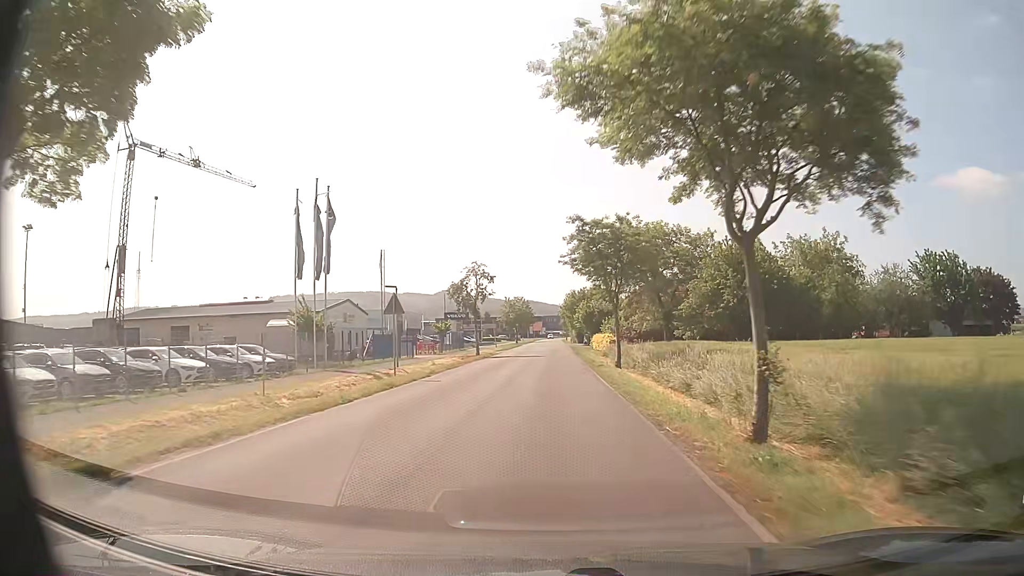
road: unclassified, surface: asphalt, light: Day
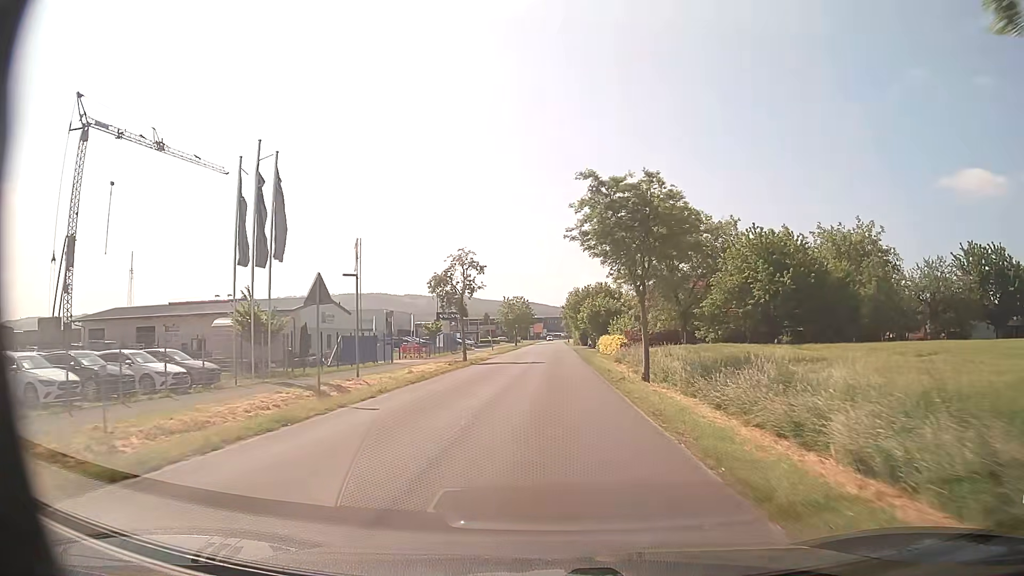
(0.0, +8.2) m; 0°
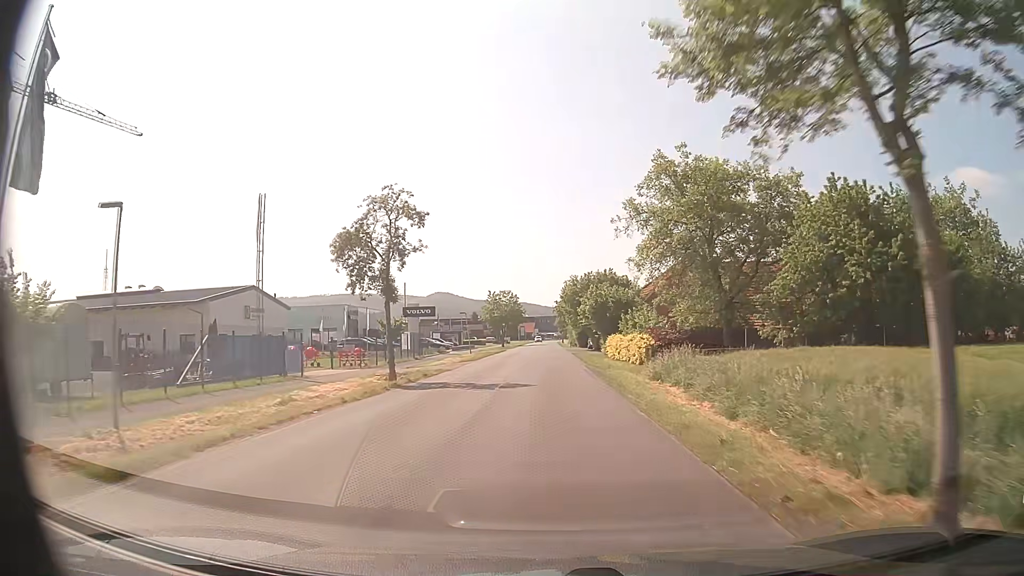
(+0.2, +17.3) m; +1°
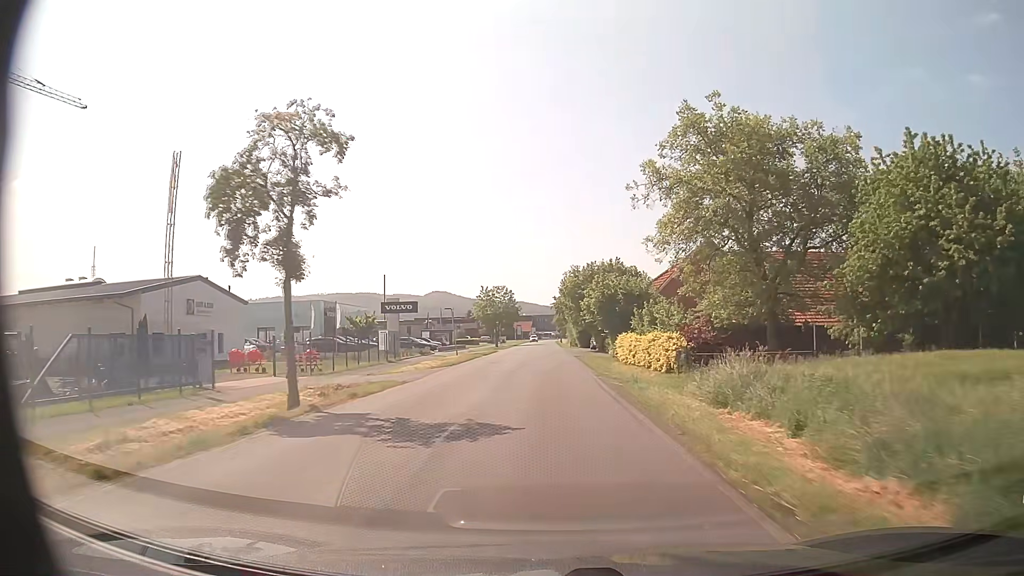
(0.0, +9.1) m; 0°
